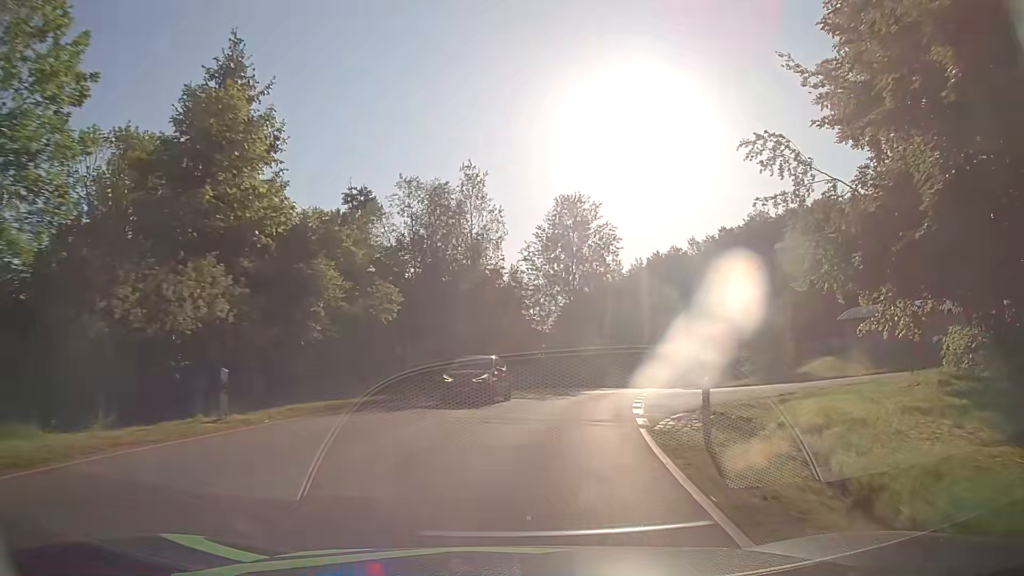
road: tertiary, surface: asphalt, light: Day
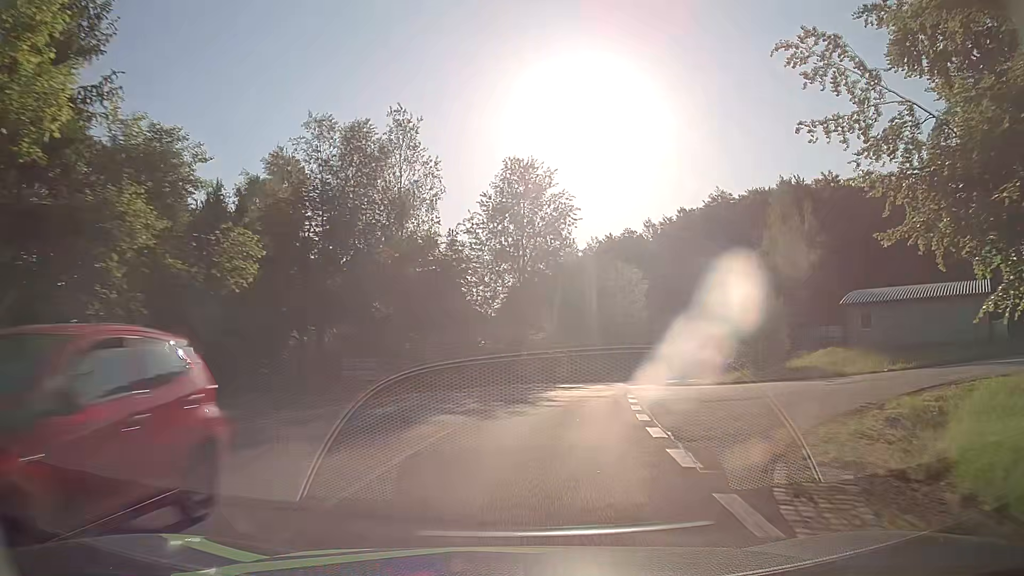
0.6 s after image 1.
(+0.4, +9.1) m; +5°
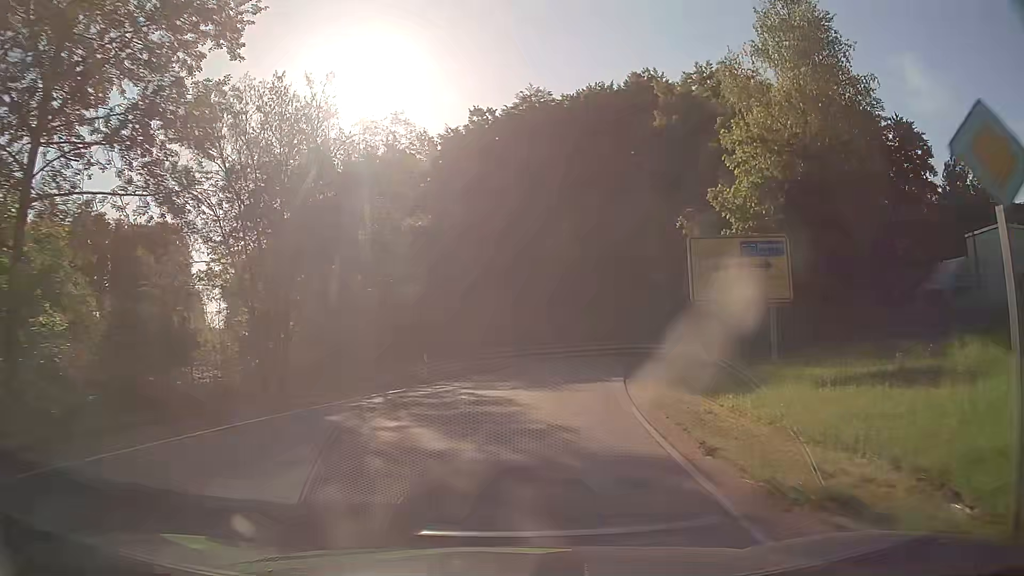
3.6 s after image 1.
(+7.4, +41.2) m; +20°
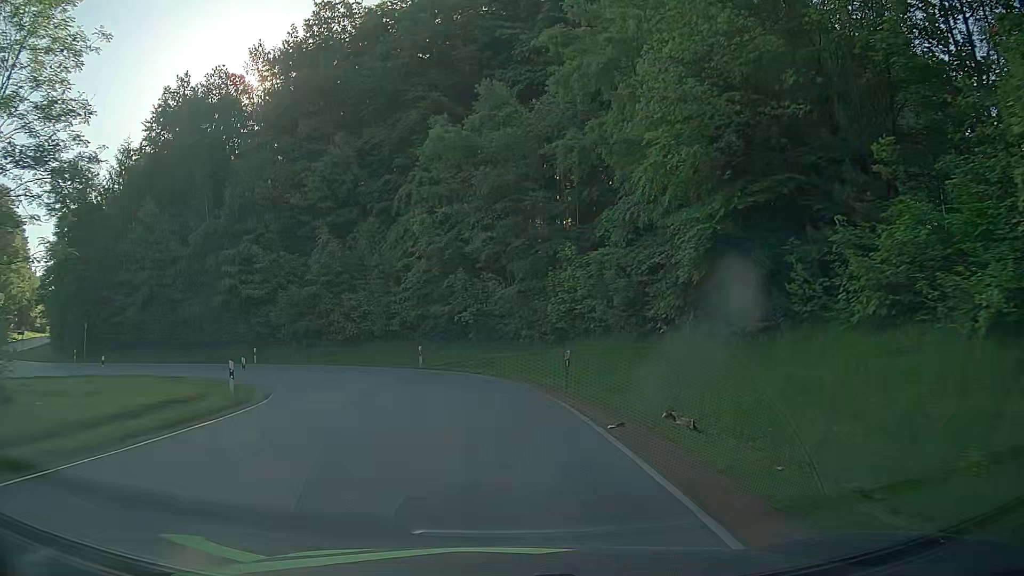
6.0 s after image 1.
(+3.0, +27.7) m; +11°
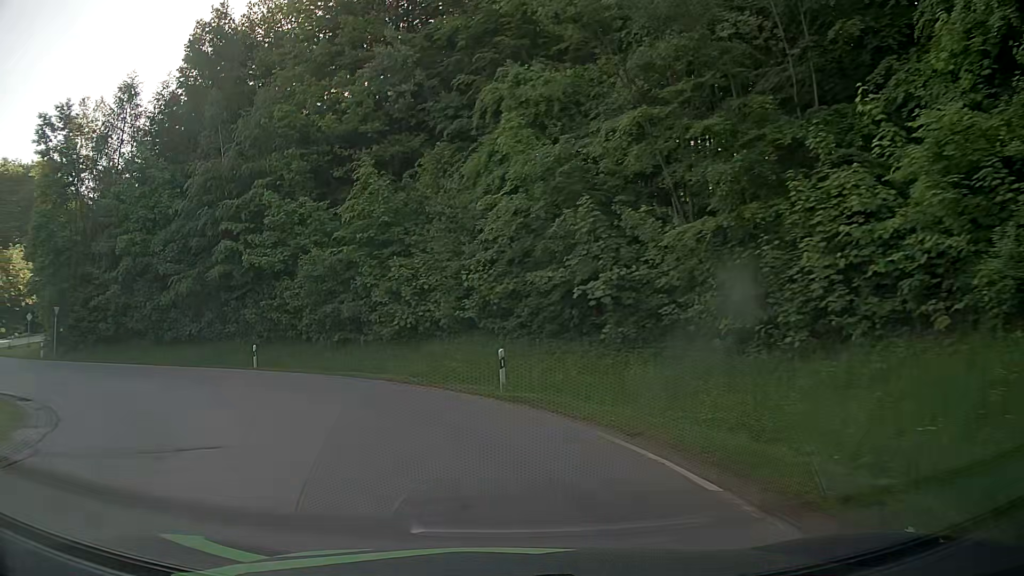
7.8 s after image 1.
(-0.7, +17.8) m; -10°
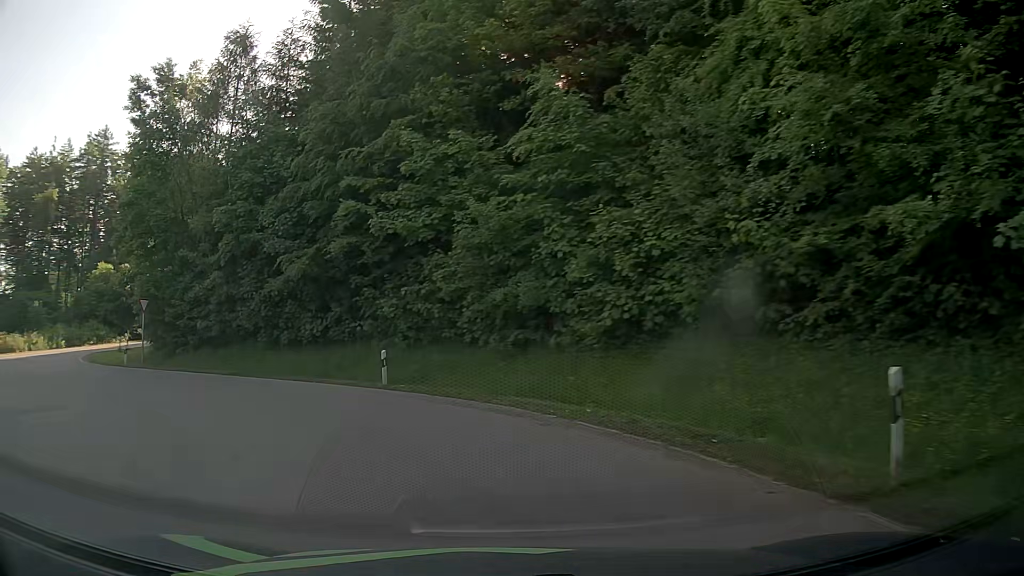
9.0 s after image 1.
(-1.2, +10.5) m; -14°
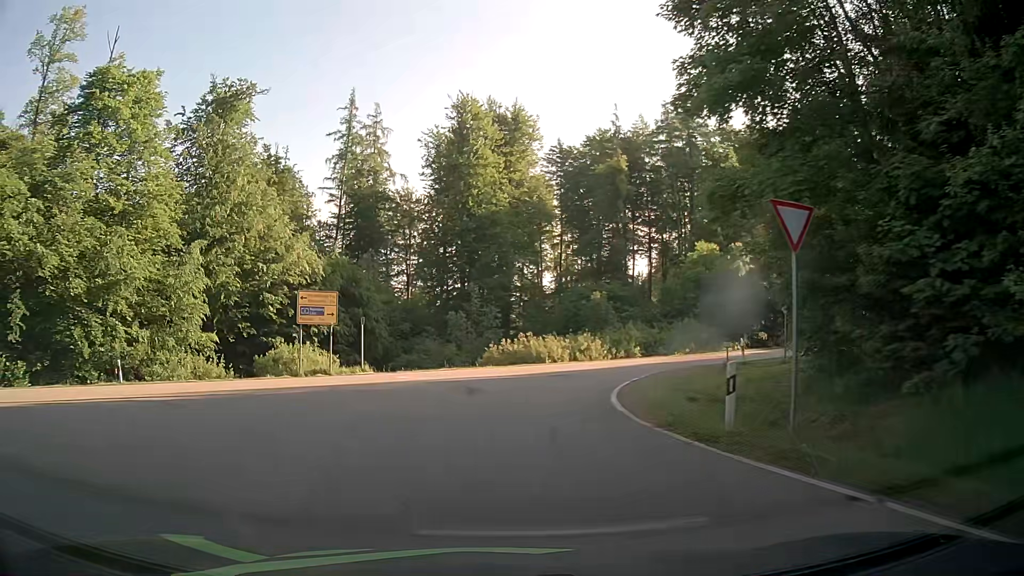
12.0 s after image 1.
(-11.9, +20.7) m; -55°
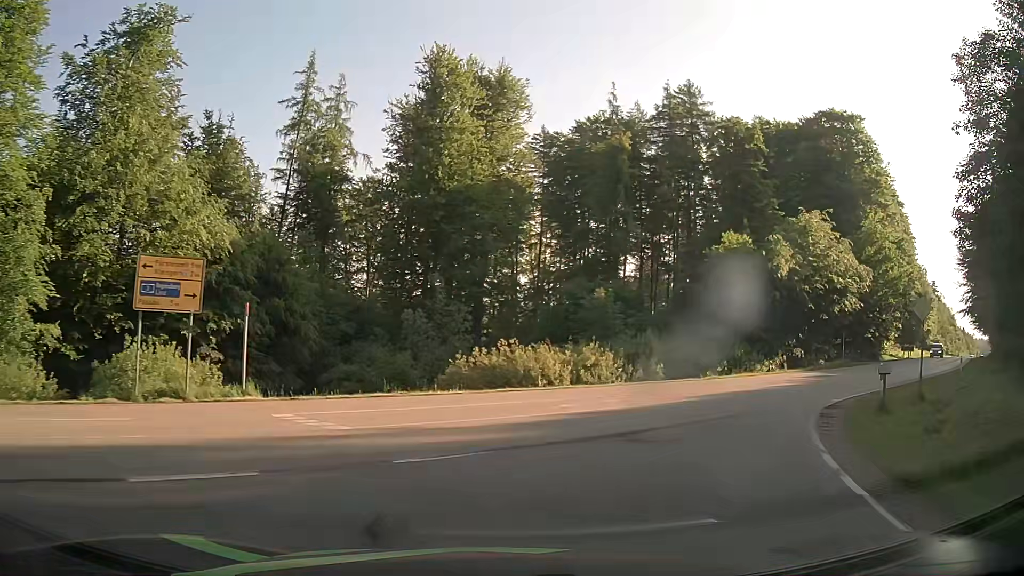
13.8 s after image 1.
(-0.6, +13.4) m; +1°
(+2, +10) (+7, +18) (+14, +26) (+21, +32) (+28, +39) (+35, +46) (+42, +54) (+49, +61) (+56, +68) (+63, +75) m
